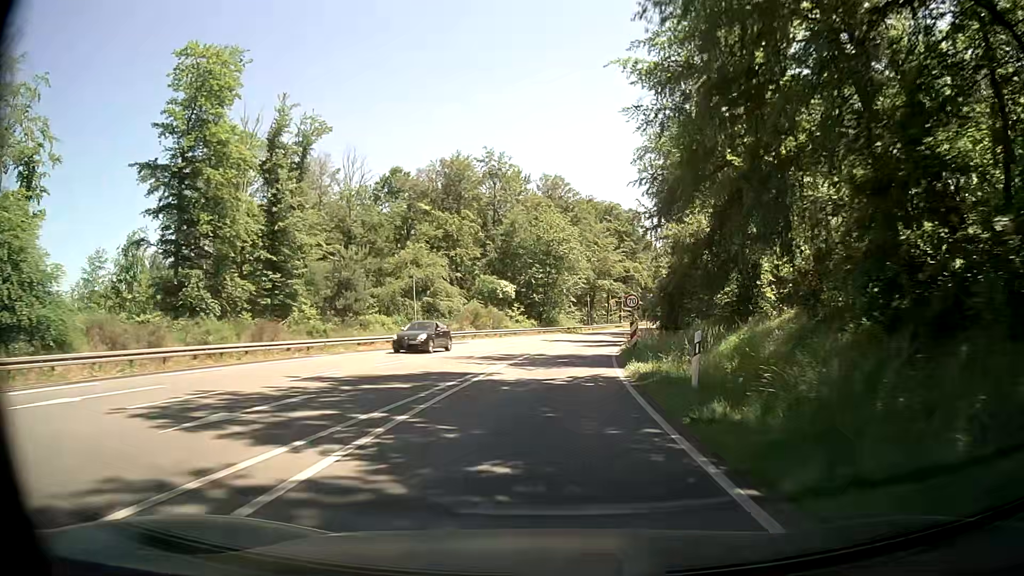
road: primary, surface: asphalt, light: Day
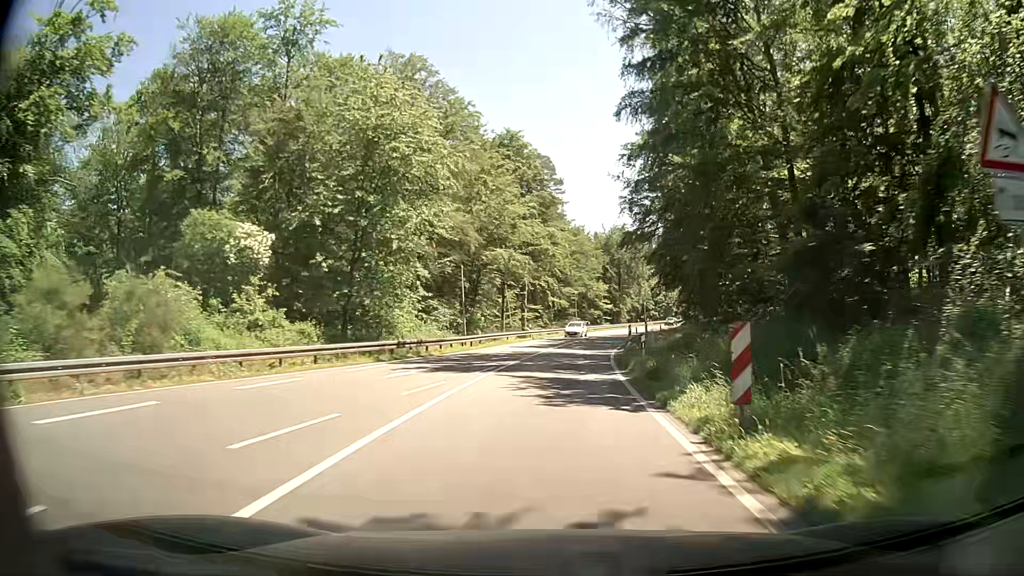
(+3.8, +49.2) m; +9°
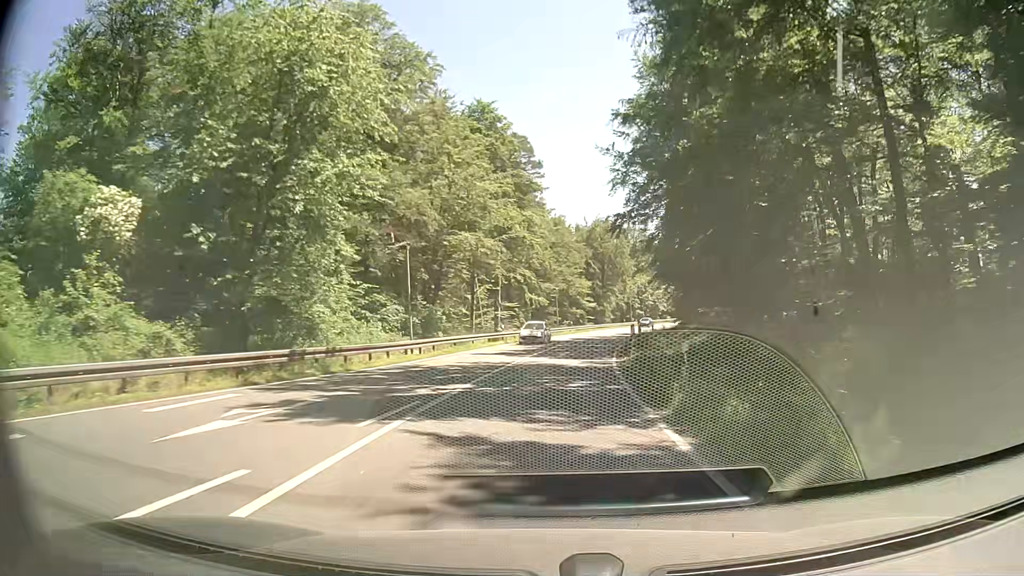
(+0.1, +9.9) m; +1°
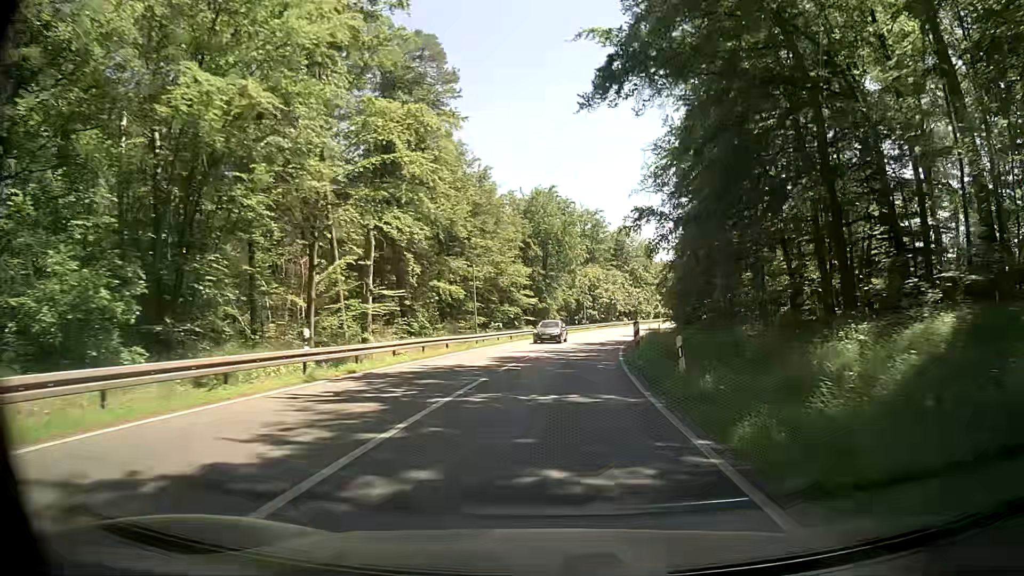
(+1.5, +29.9) m; +6°
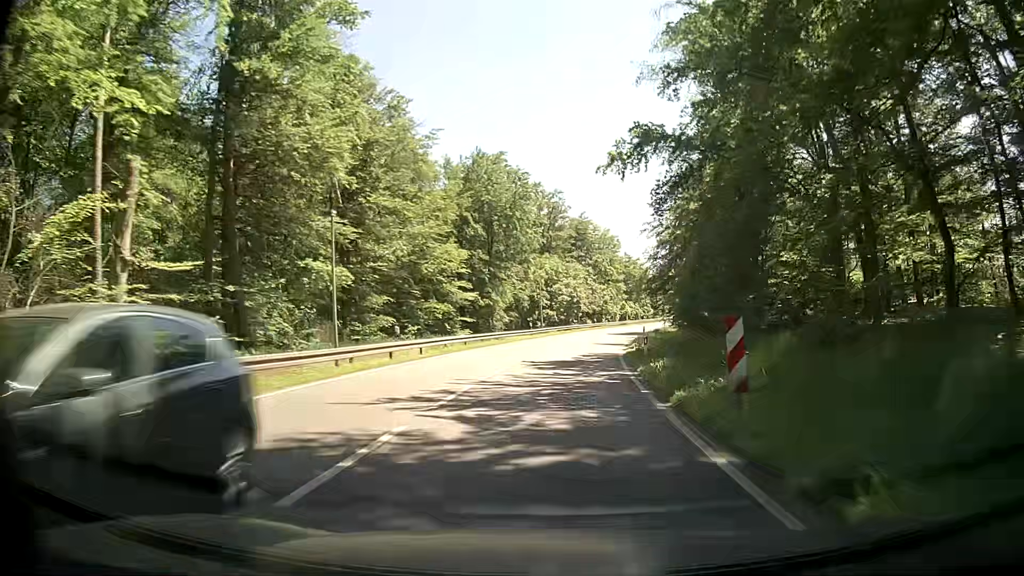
(+0.7, +20.0) m; +4°
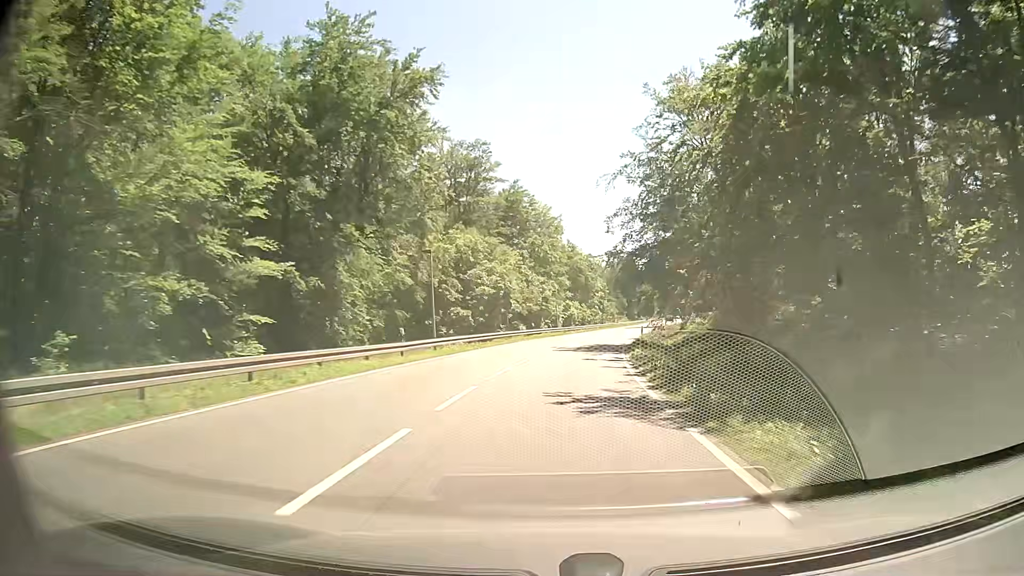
(+1.5, +30.1) m; +5°
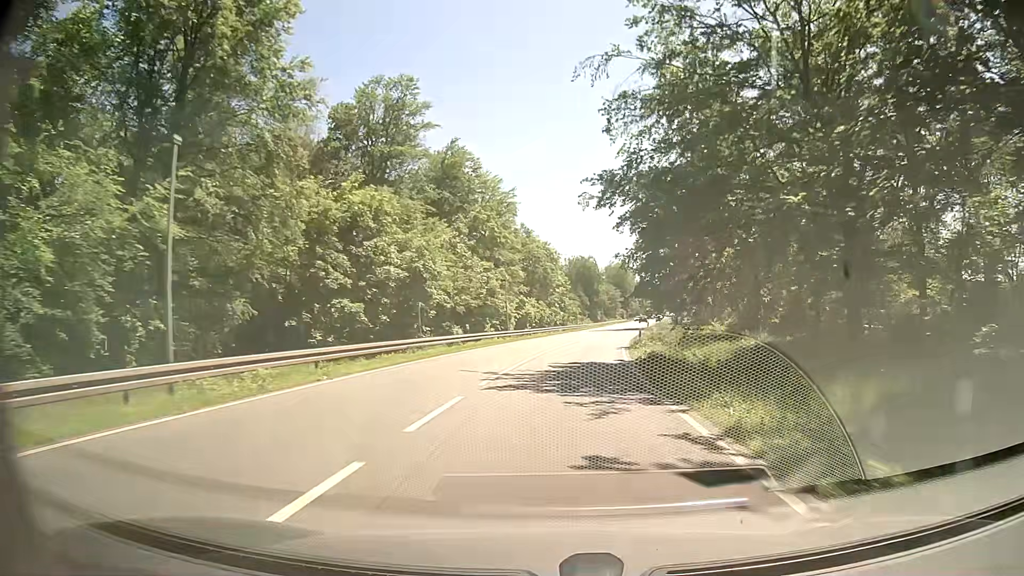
(+0.9, +20.1) m; +4°
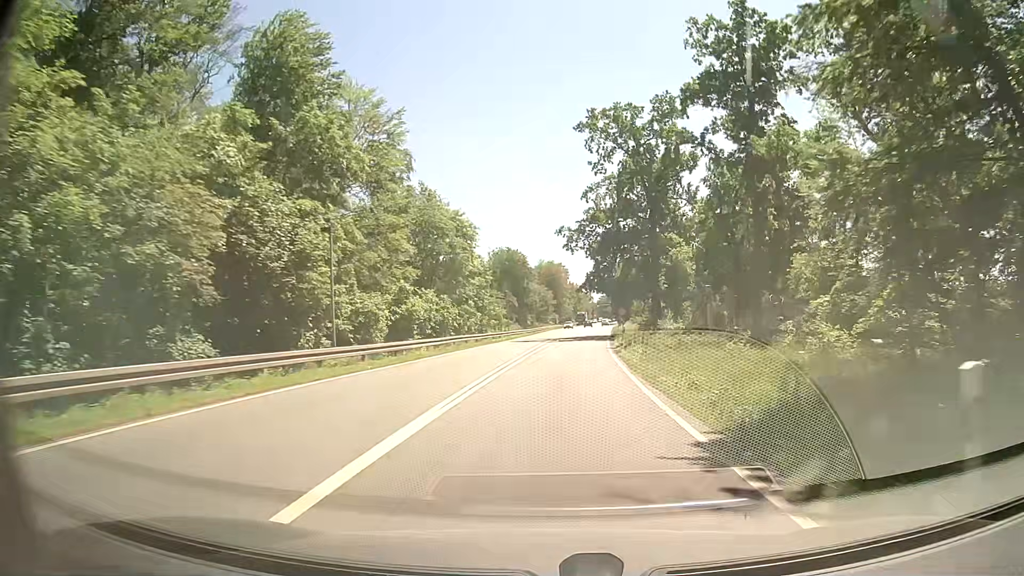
(+1.8, +30.2) m; +7°
(0, +10) (0, +20) (+1, +30) (+2, +40) (+3, +50) (+3, +60) (+4, +70) (+5, +80) (+6, +90) (+7, +100) m
